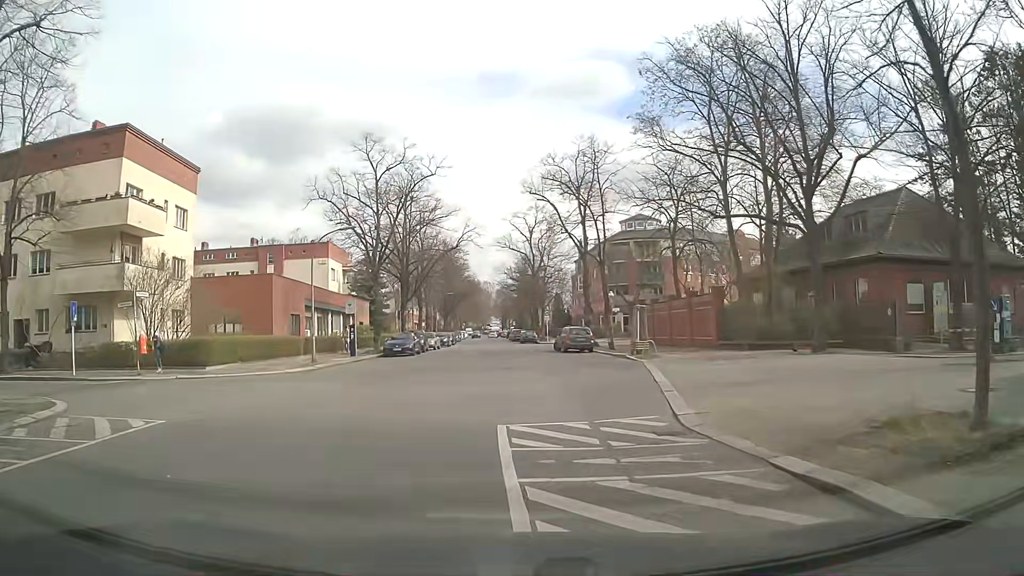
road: residential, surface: asphalt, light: Day
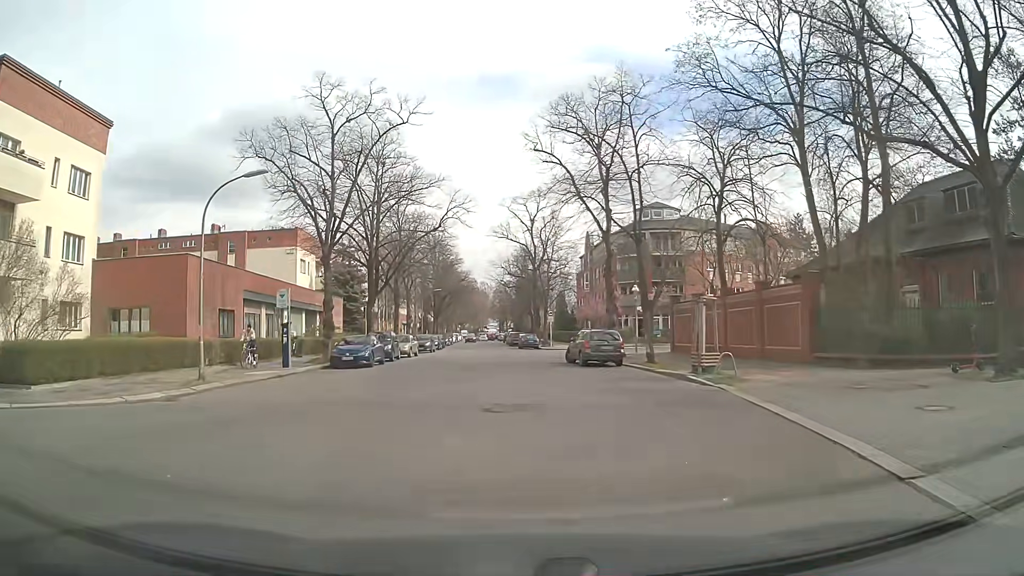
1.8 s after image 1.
(-0.4, +11.5) m; -2°
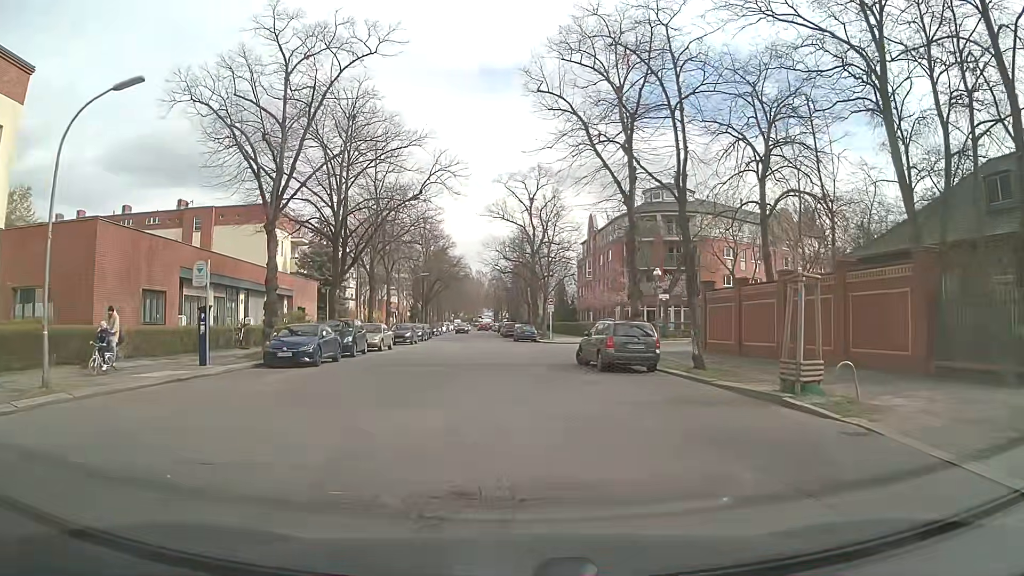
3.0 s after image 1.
(0.0, +7.5) m; -1°
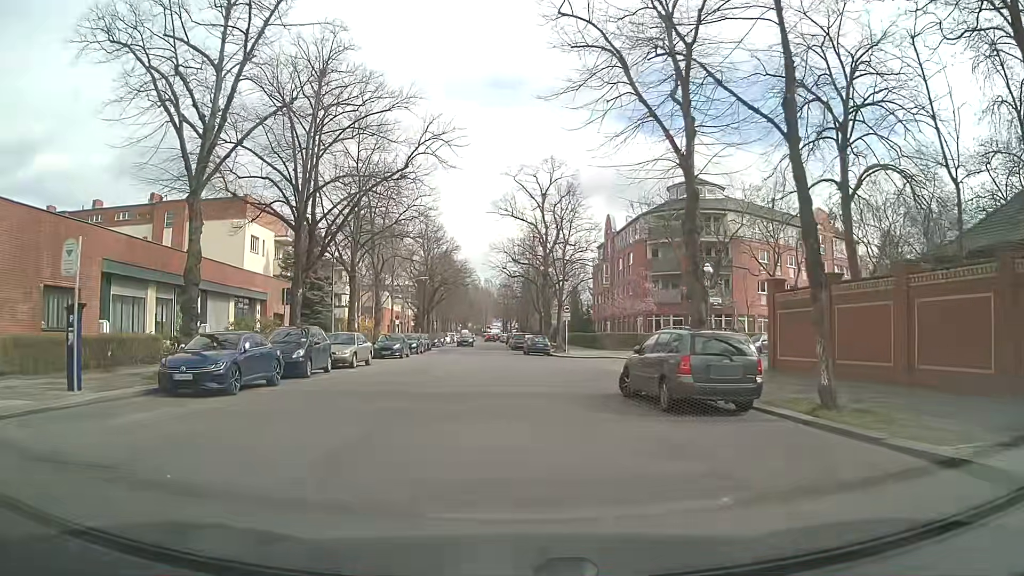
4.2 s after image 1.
(+0.1, +7.6) m; 0°
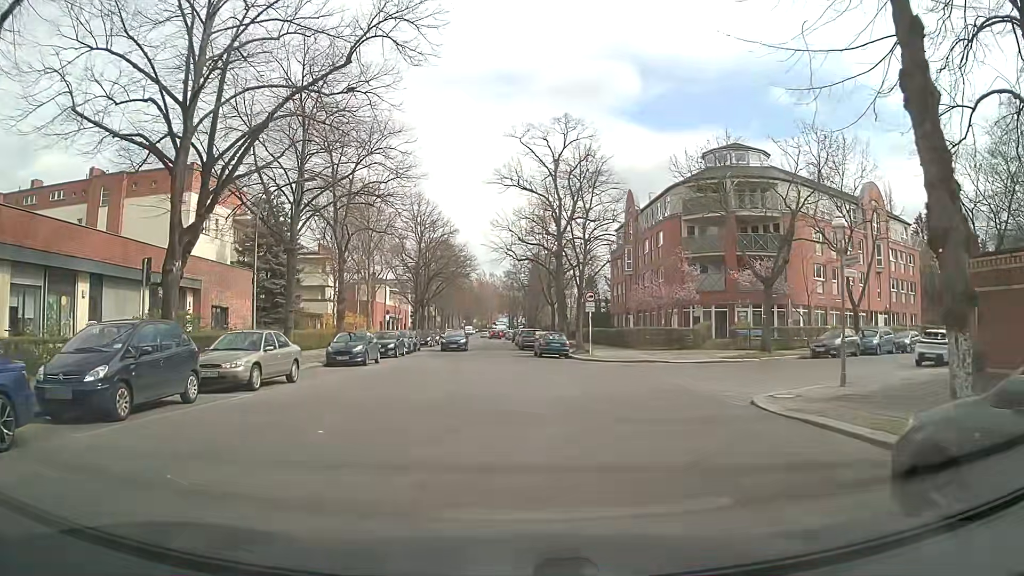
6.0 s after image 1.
(-0.2, +10.9) m; -1°
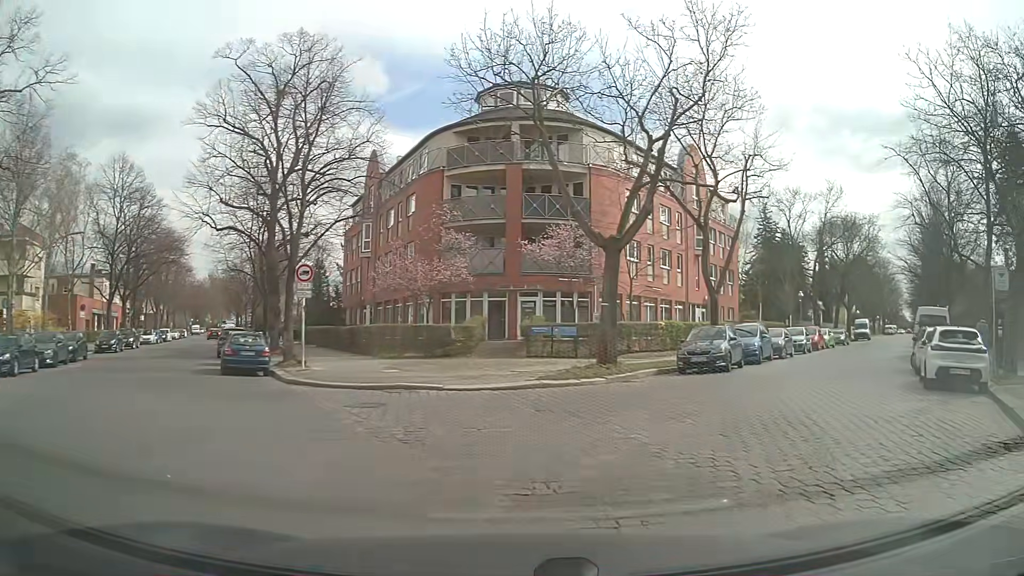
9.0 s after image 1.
(+1.6, +14.2) m; +23°
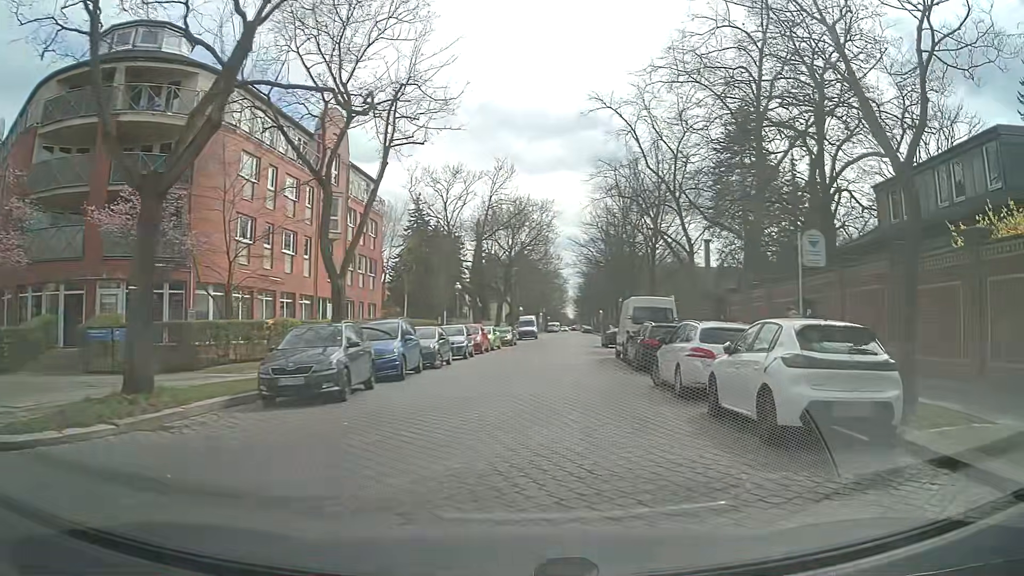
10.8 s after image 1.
(+2.2, +8.6) m; +30°
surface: sett
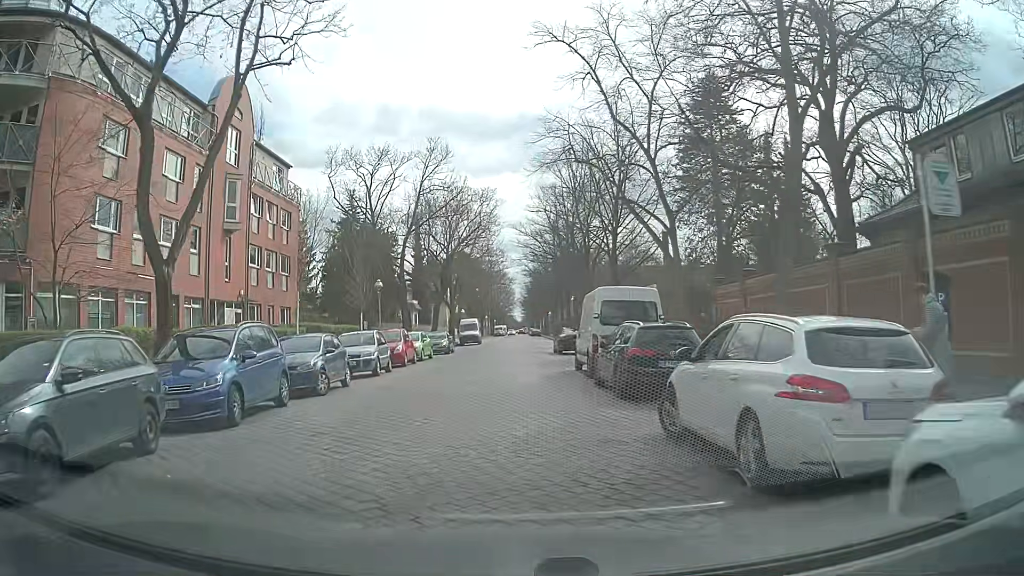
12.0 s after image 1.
(+0.4, +7.4) m; +4°
(0, +10) (0, +20) (0, +30) (0, +40) (0, +50) (0, +60) (0, +70) (0, +80) (0, +90) (-1, +100) m
